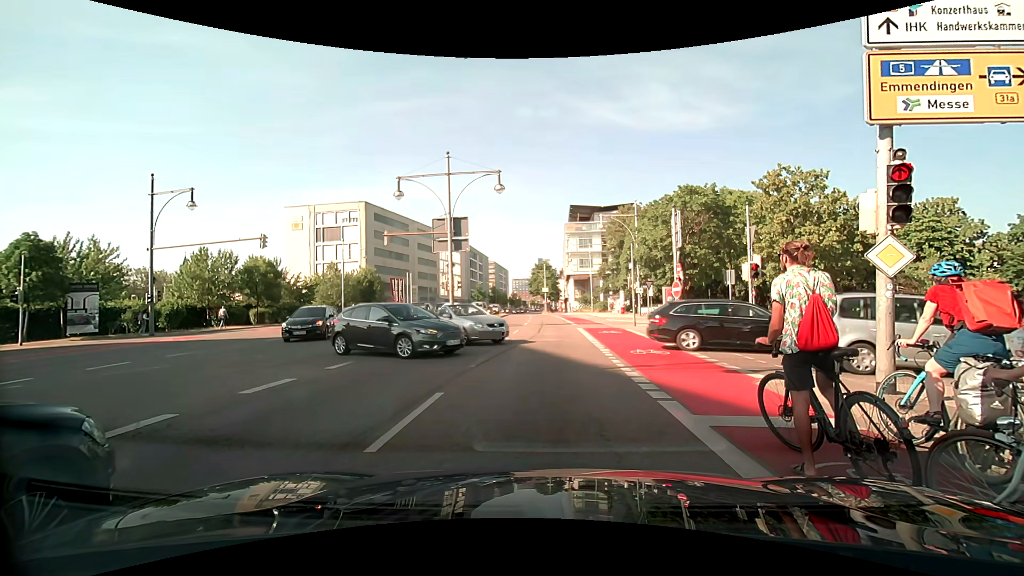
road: primary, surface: asphalt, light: Day
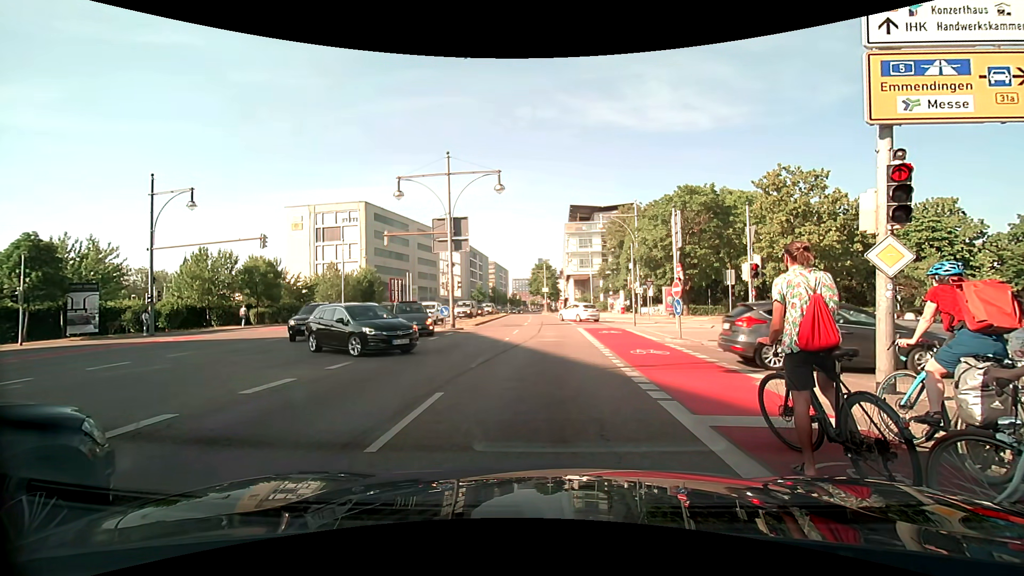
(0.0, 0.0) m; 0°
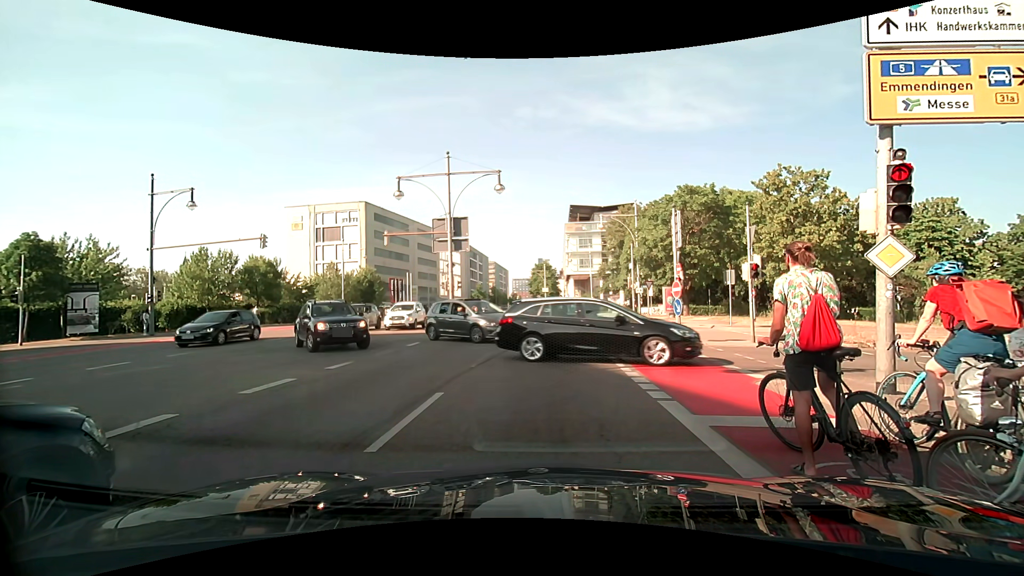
(0.0, 0.0) m; 0°
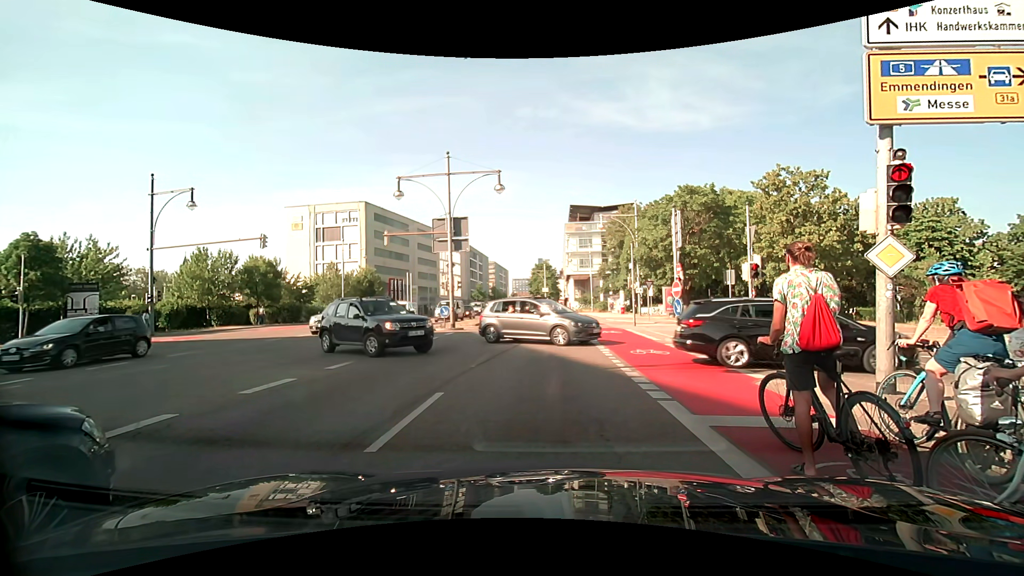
(0.0, 0.0) m; 0°
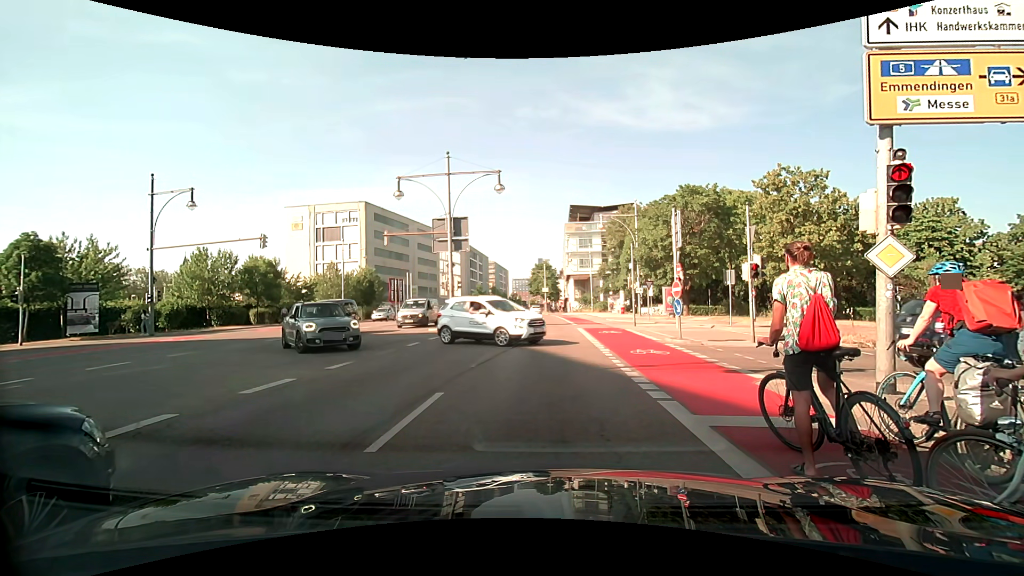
(0.0, 0.0) m; 0°
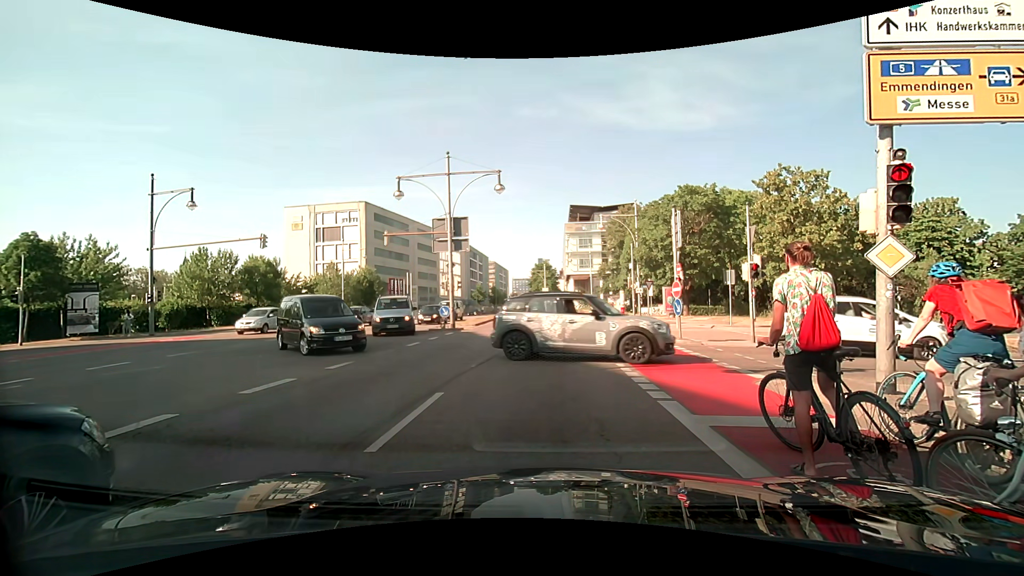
(0.0, 0.0) m; 0°
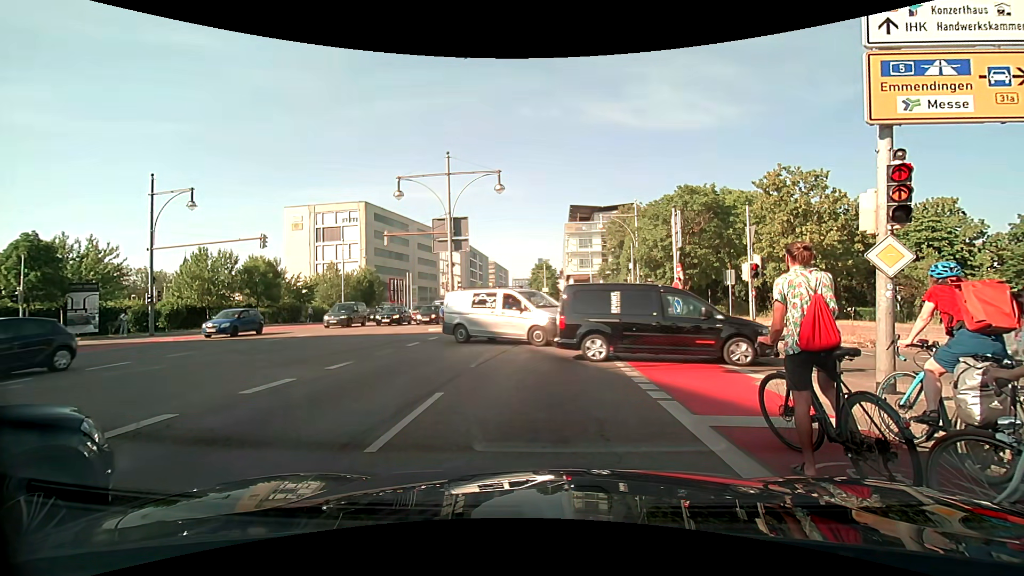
(0.0, 0.0) m; 0°
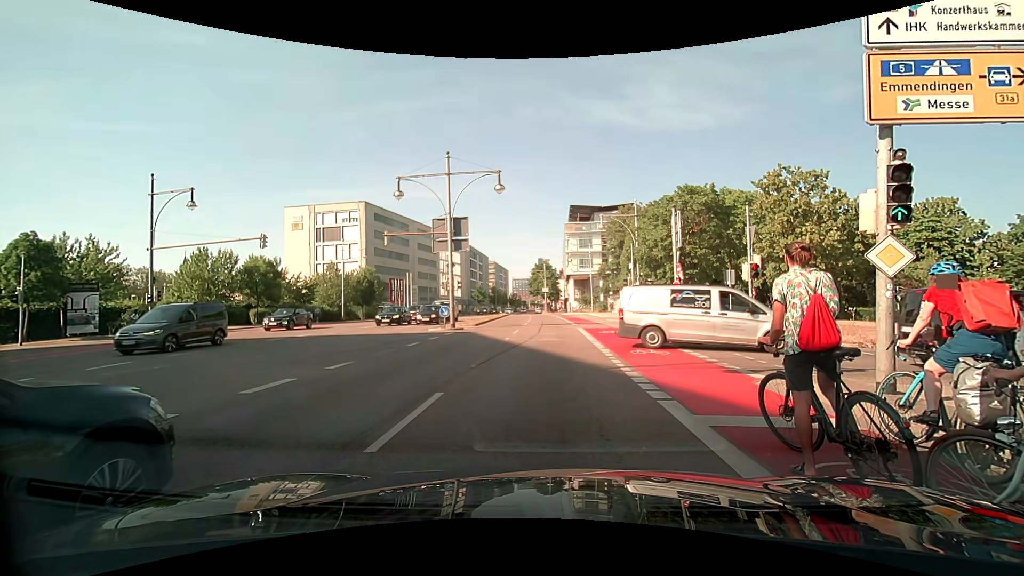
(0.0, 0.0) m; 0°
